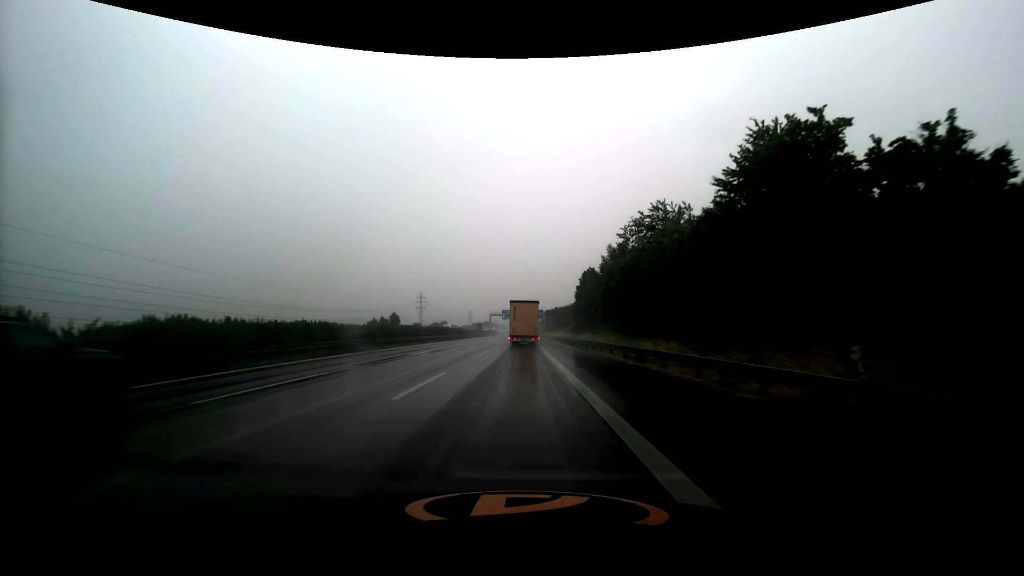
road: motorway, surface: asphalt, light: Day
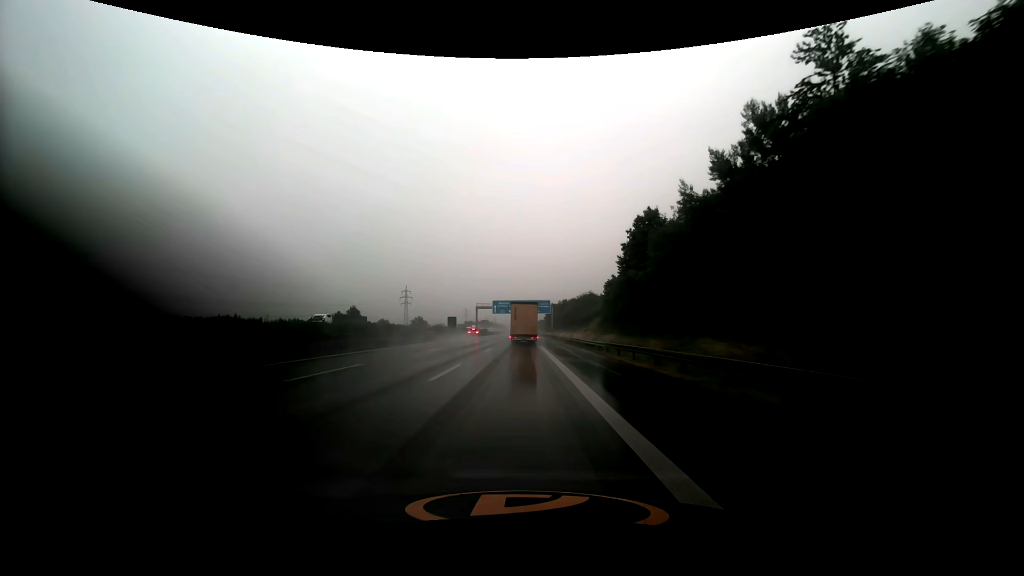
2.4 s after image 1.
(-0.1, +50.9) m; 0°
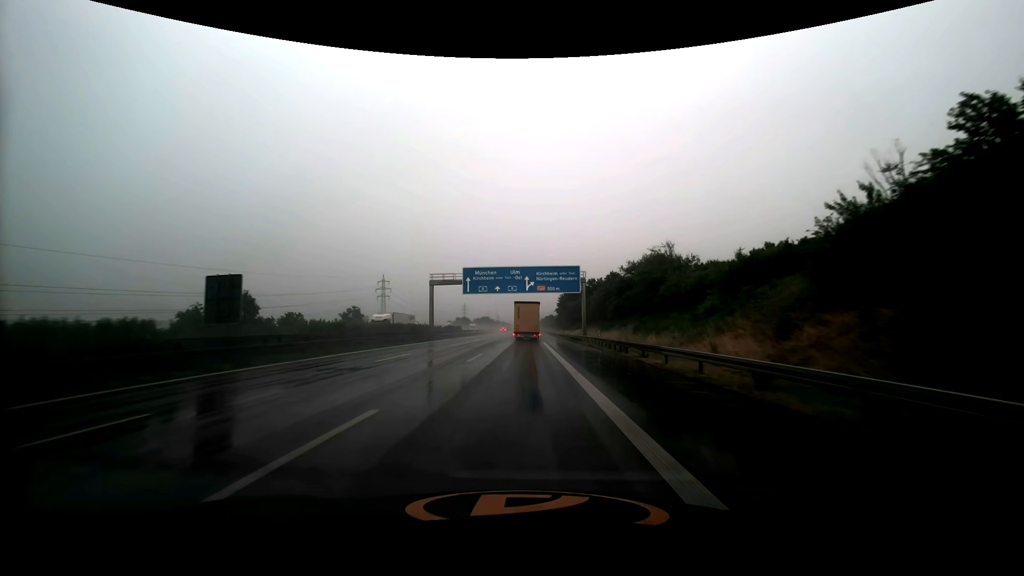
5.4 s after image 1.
(0.0, +65.6) m; 0°
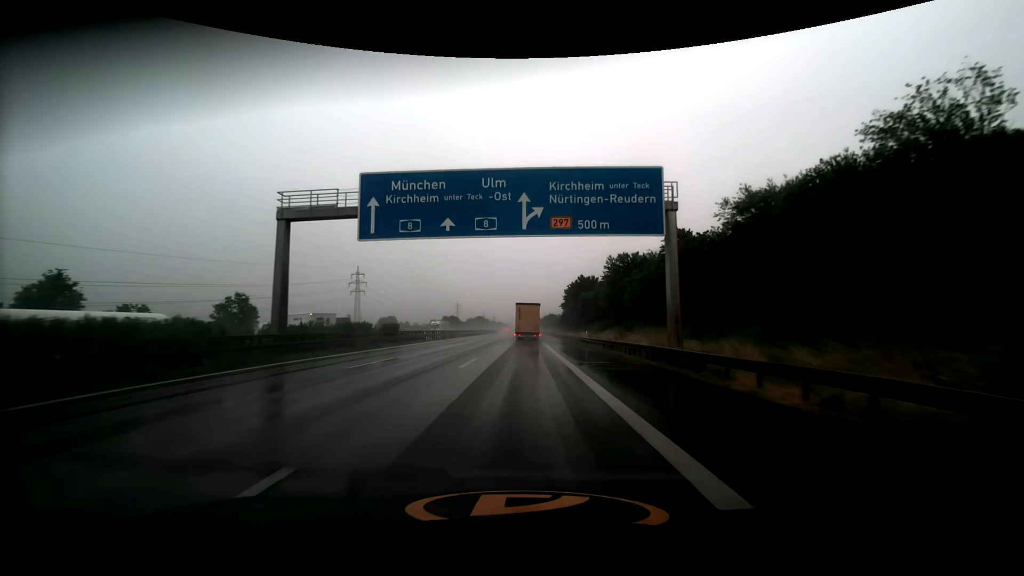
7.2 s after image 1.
(0.0, +39.5) m; 0°
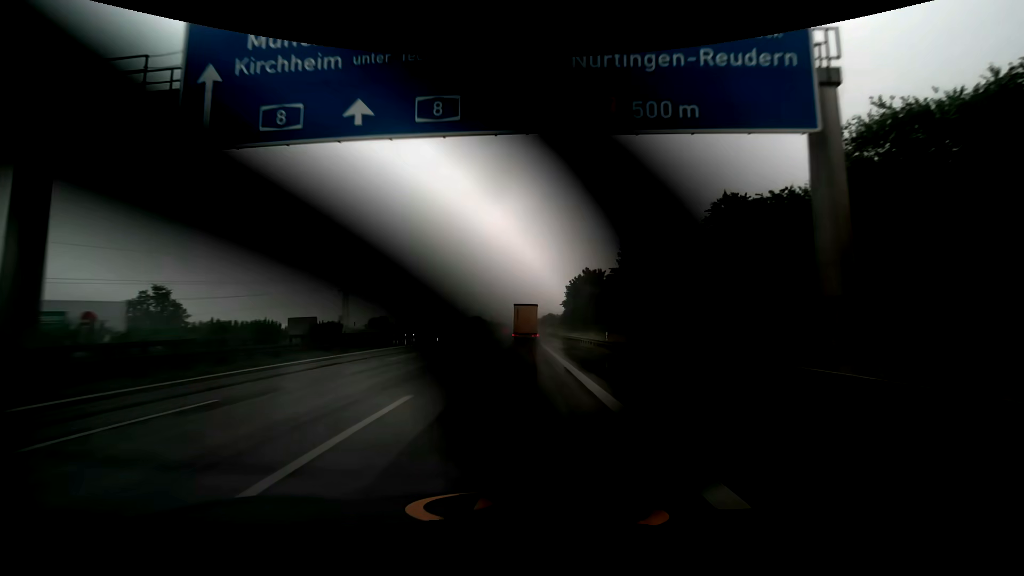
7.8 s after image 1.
(0.0, +13.1) m; 0°
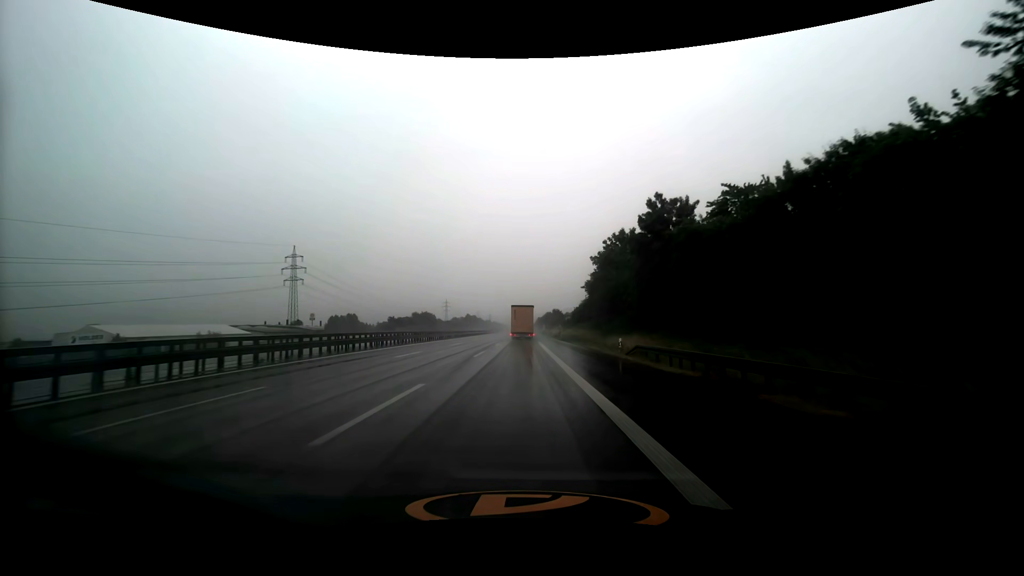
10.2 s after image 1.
(+0.1, +52.2) m; 0°
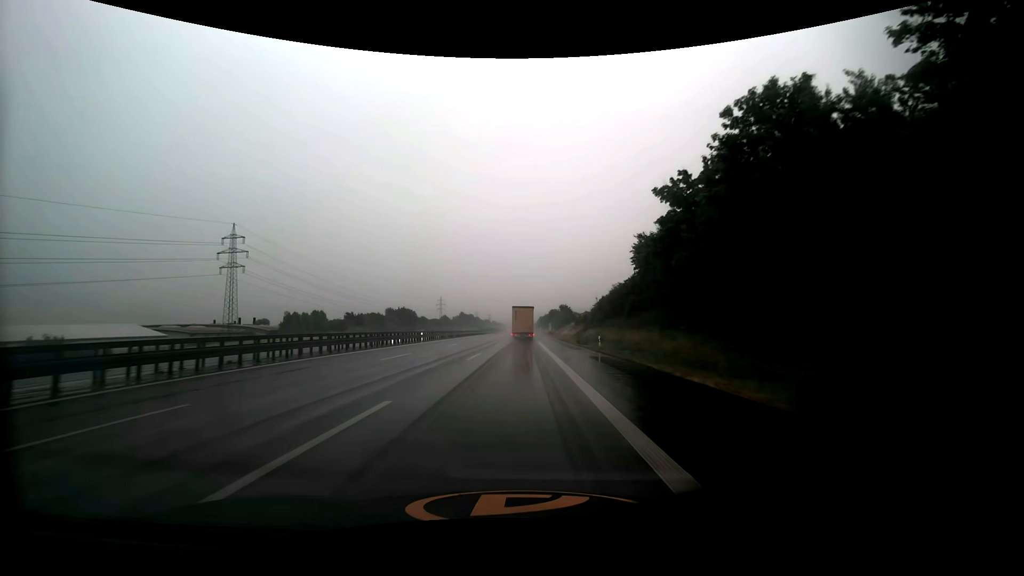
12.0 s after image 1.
(+0.1, +38.9) m; 0°
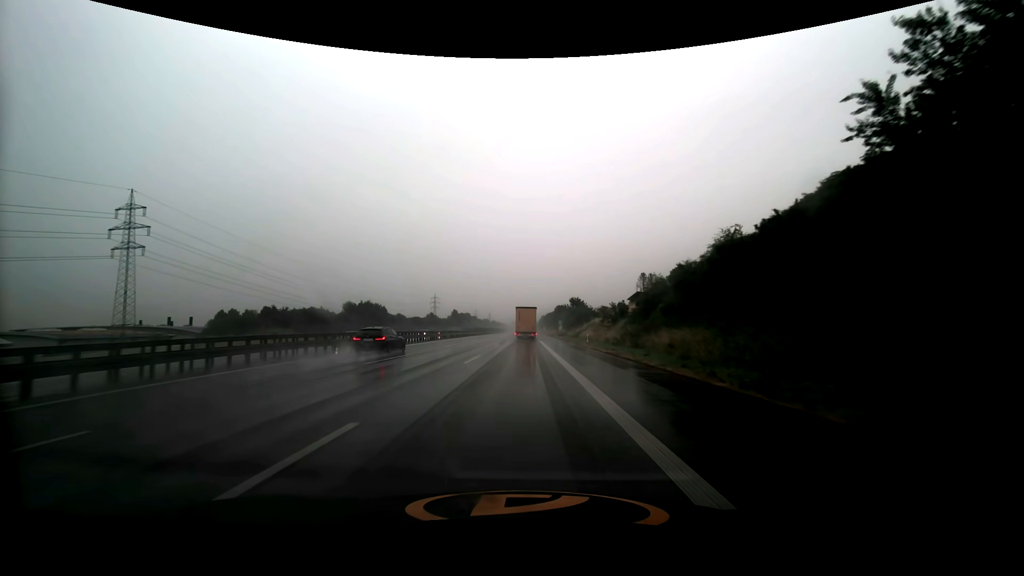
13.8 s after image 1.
(0.0, +38.4) m; 0°
(0, +10) (0, +20) (0, +30) (0, +40) (0, +50) (0, +60) (0, +70) (0, +80) (0, +90) (0, +100) m
